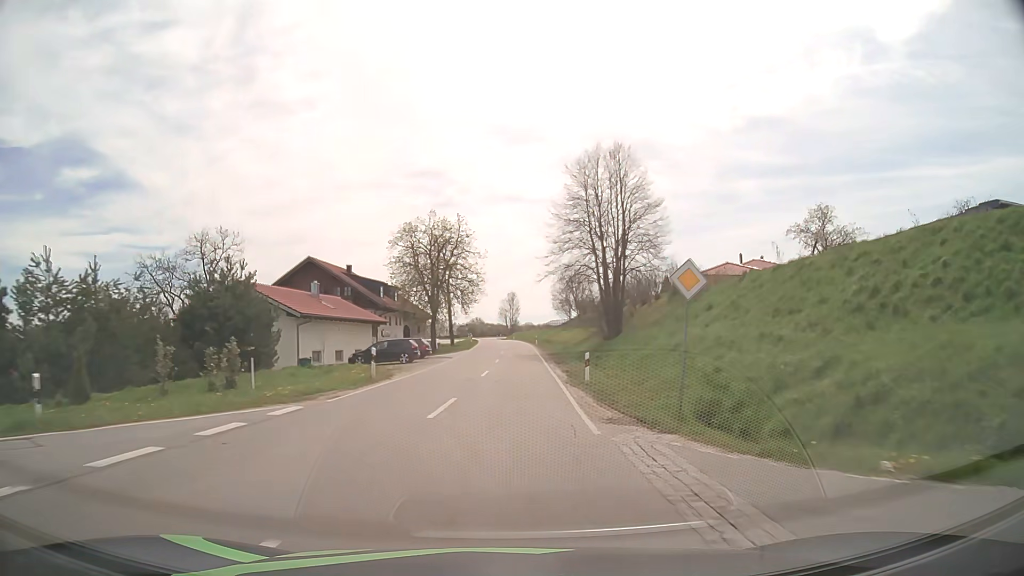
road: tertiary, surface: asphalt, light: Day
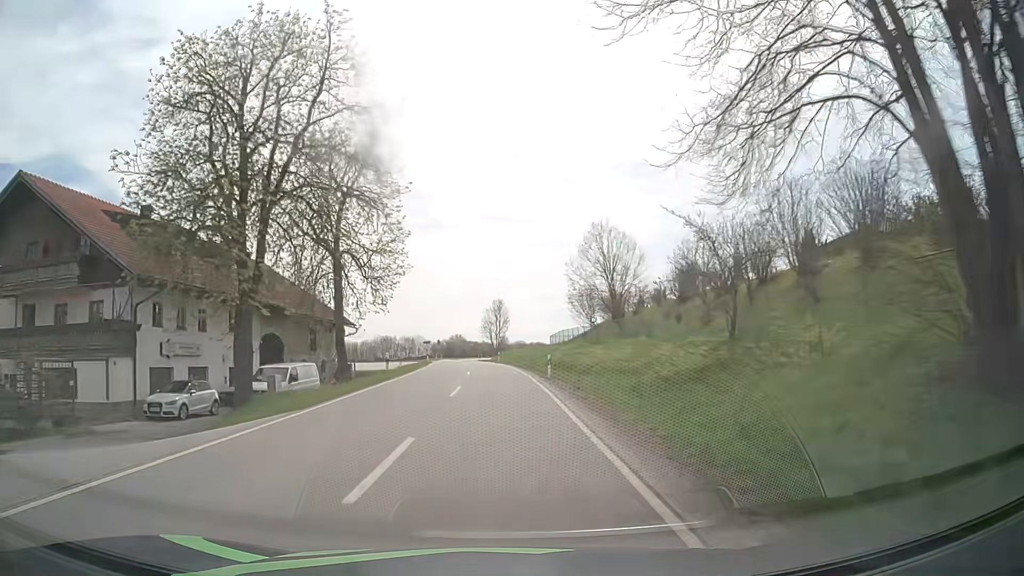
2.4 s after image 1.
(+1.1, +42.8) m; +1°
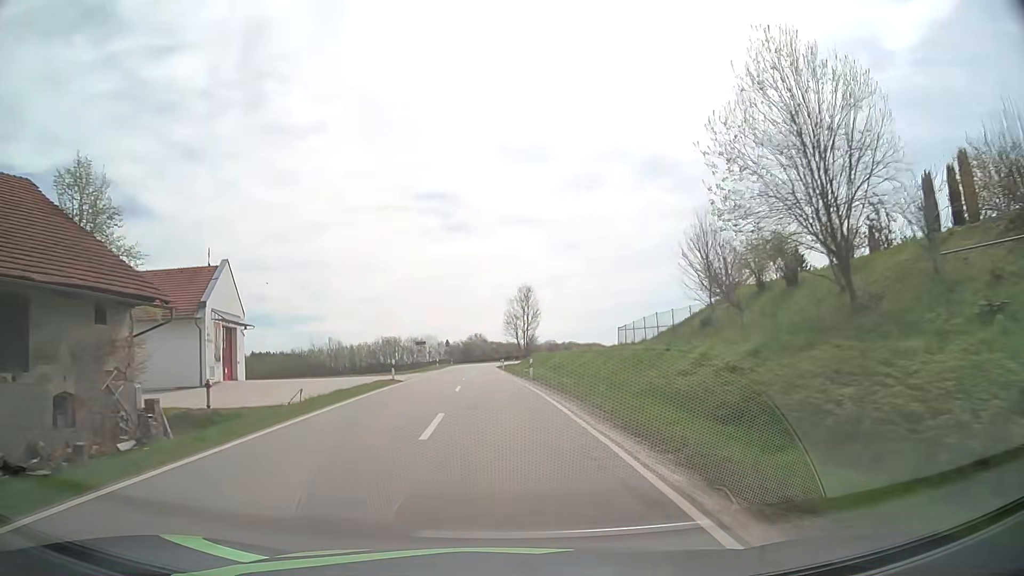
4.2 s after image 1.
(-0.5, +32.0) m; -2°
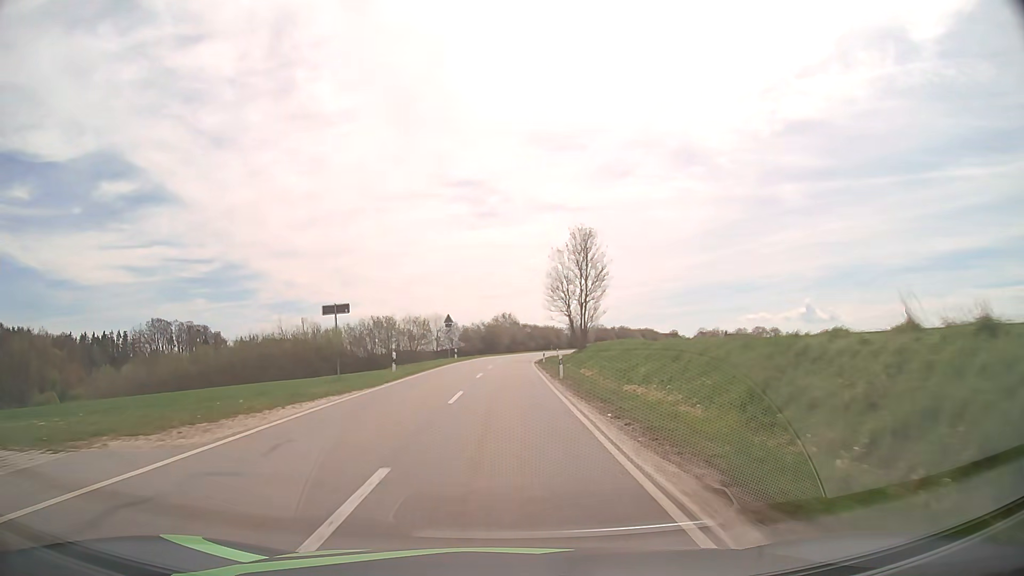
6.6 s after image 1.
(-1.4, +42.9) m; -3°
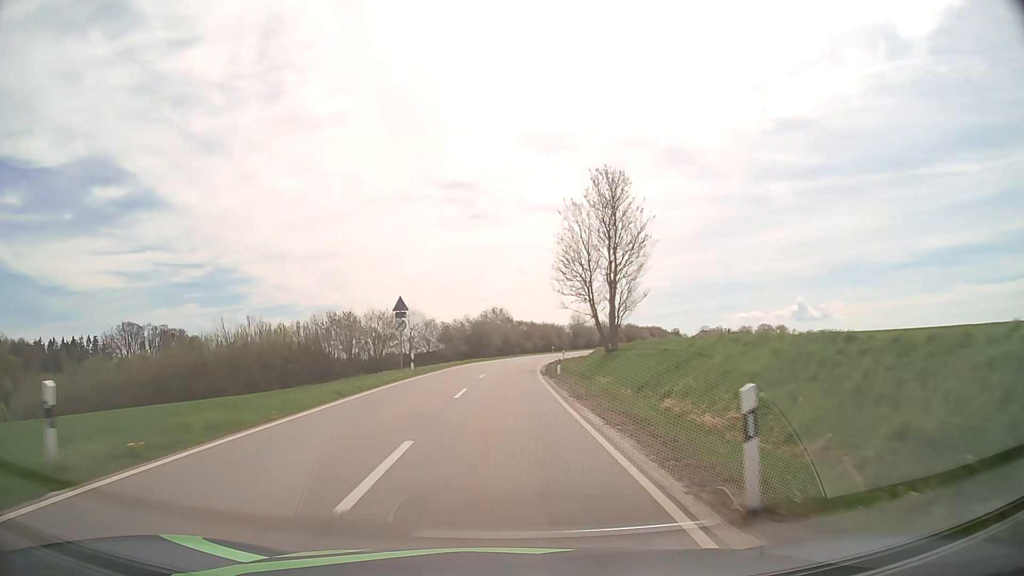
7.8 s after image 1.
(+0.1, +21.9) m; +1°
(0, +10) (0, +20) (0, +30) (+1, +40) (+1, +50) (+2, +60) (+3, +70) (+5, +80) (+8, +89) (+11, +99) m
